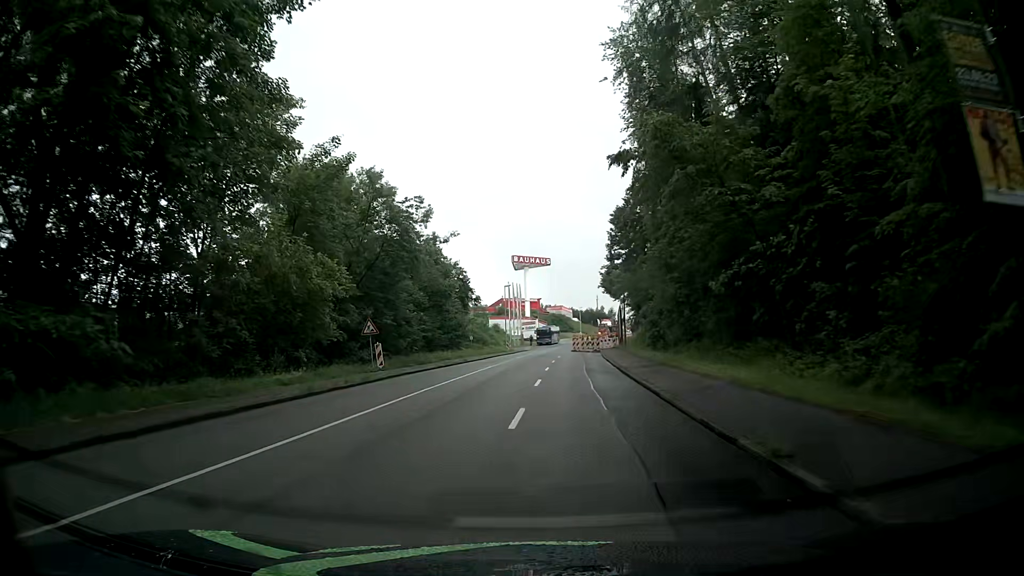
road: tertiary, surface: asphalt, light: Day
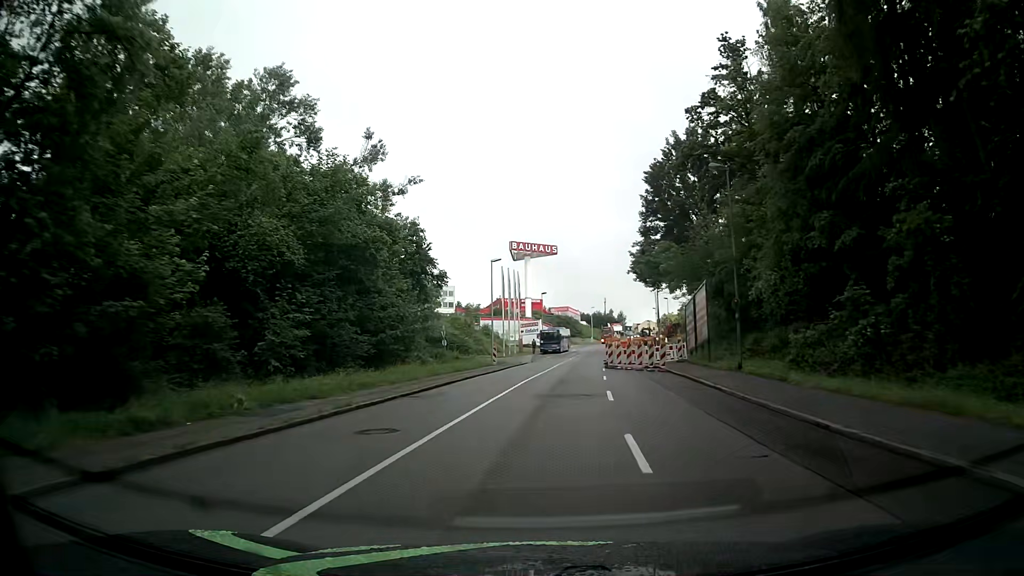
(+0.1, +30.4) m; -1°
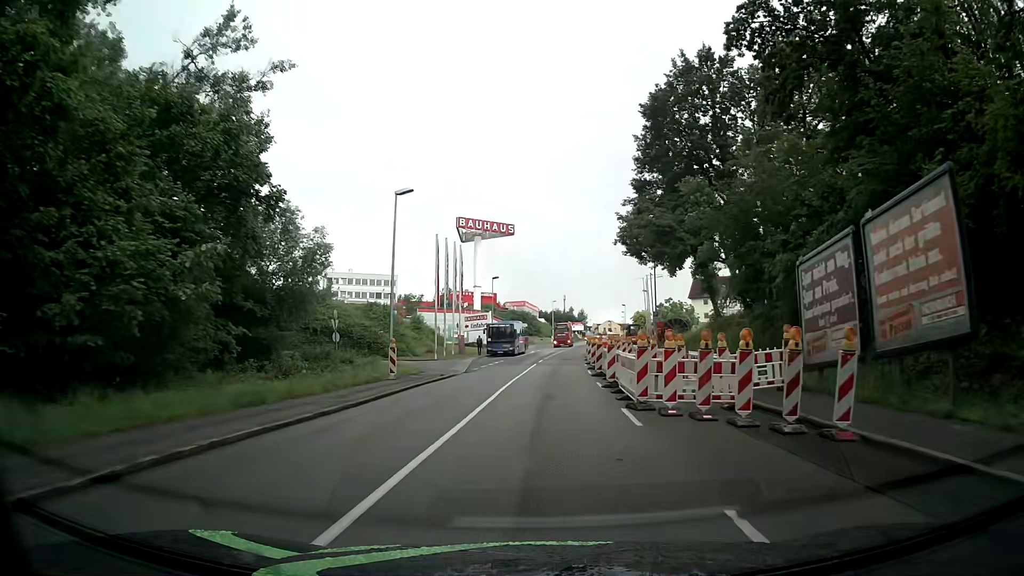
(+1.1, +22.8) m; +5°
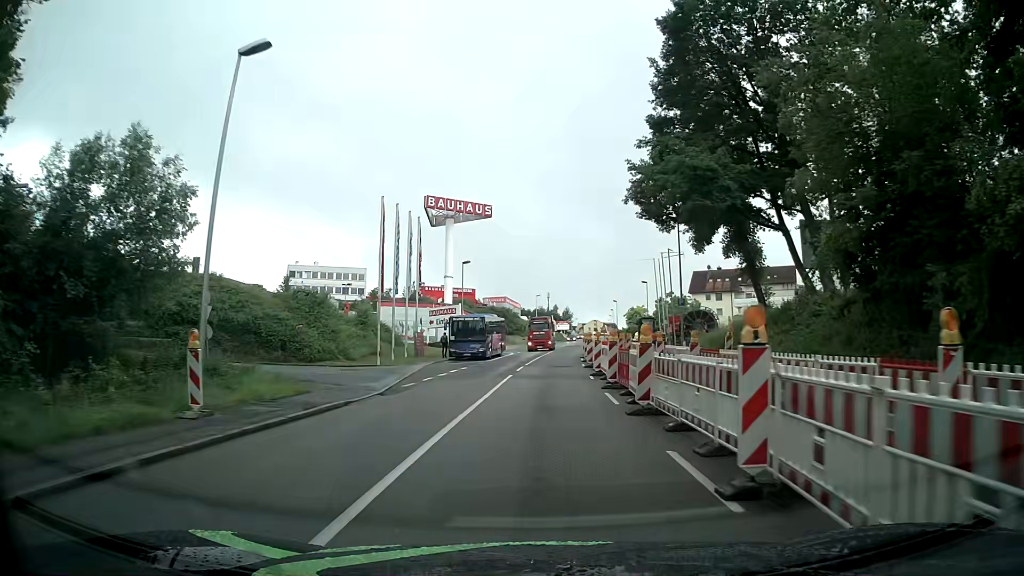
(+0.2, +15.2) m; +1°
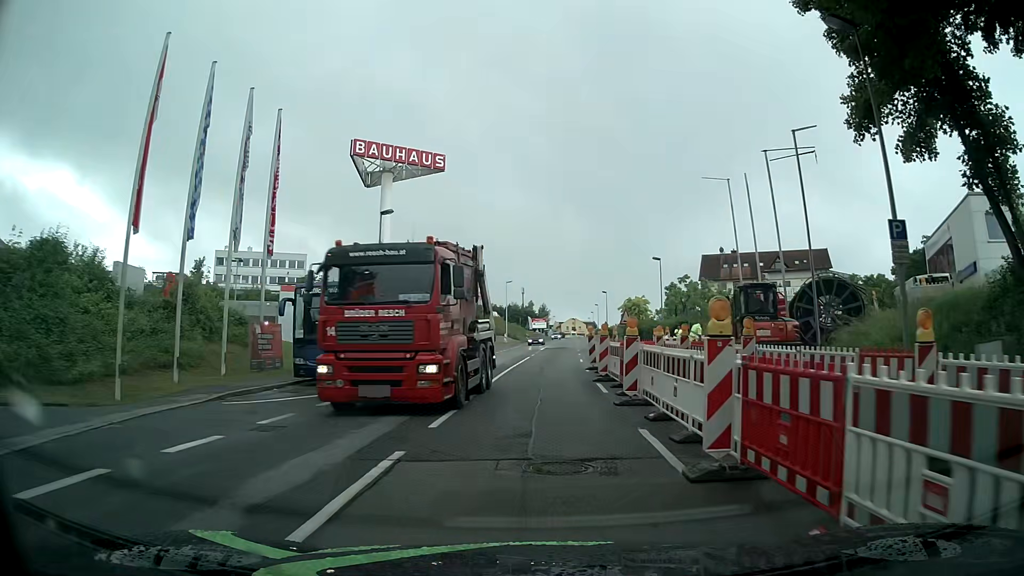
(+0.7, +25.2) m; +2°
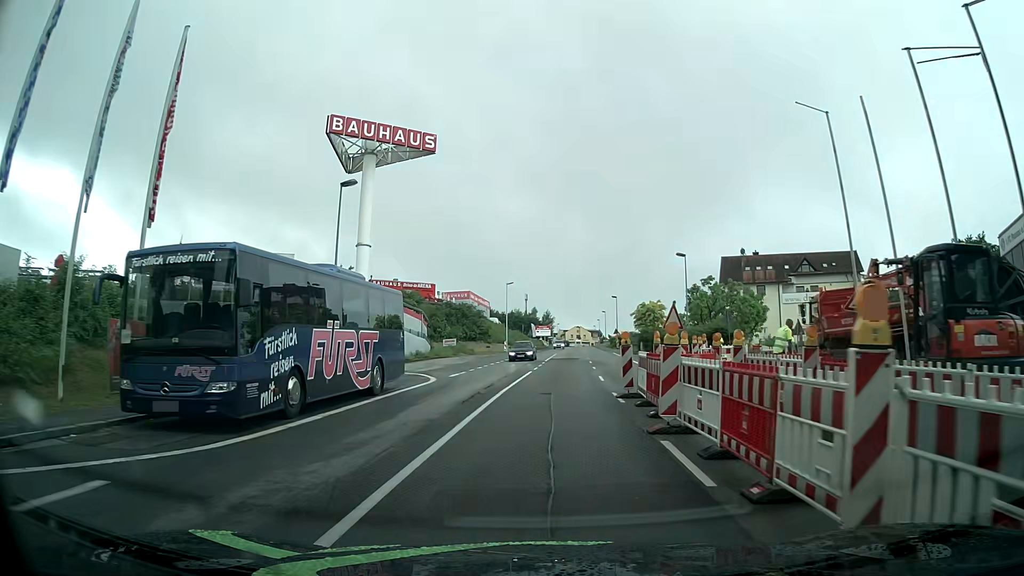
(+0.1, +9.3) m; -1°
